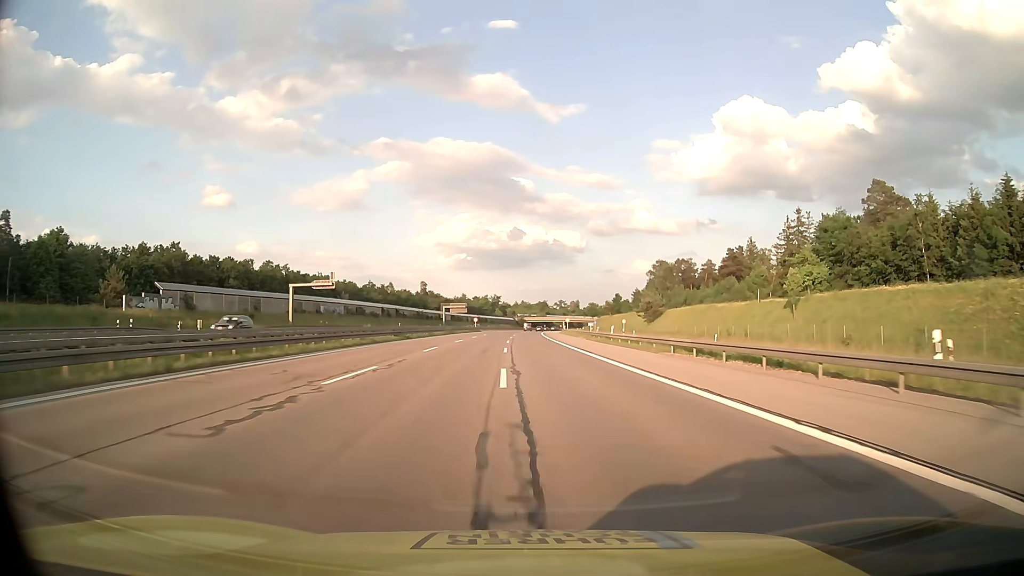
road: motorway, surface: asphalt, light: Day
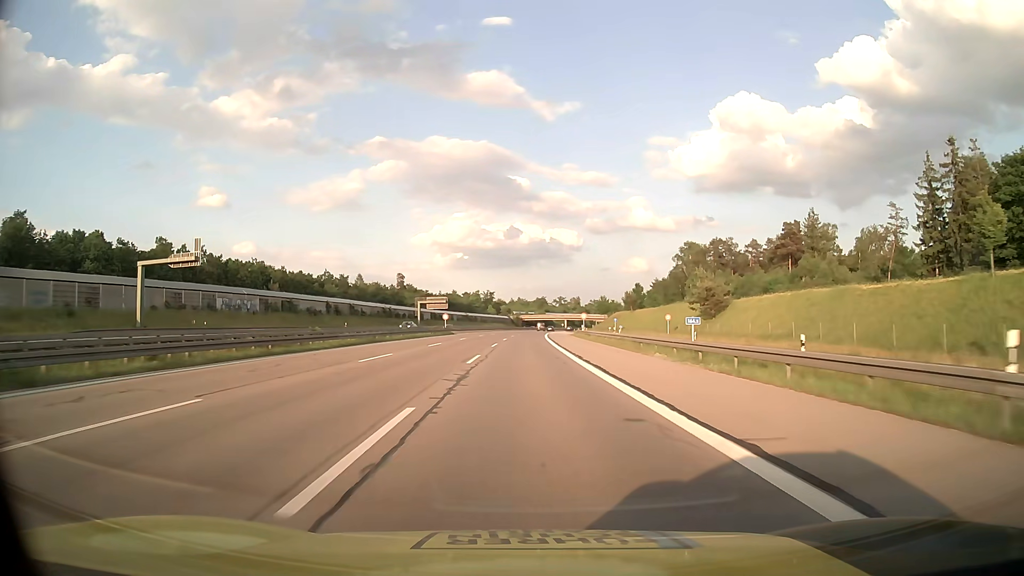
(+0.4, +45.1) m; 0°
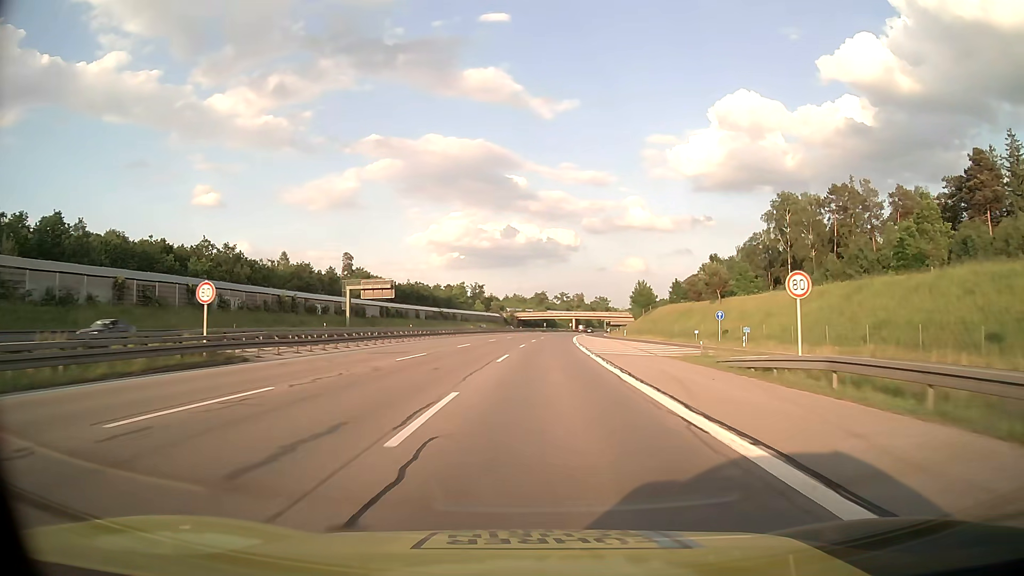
(-0.2, +69.8) m; 0°
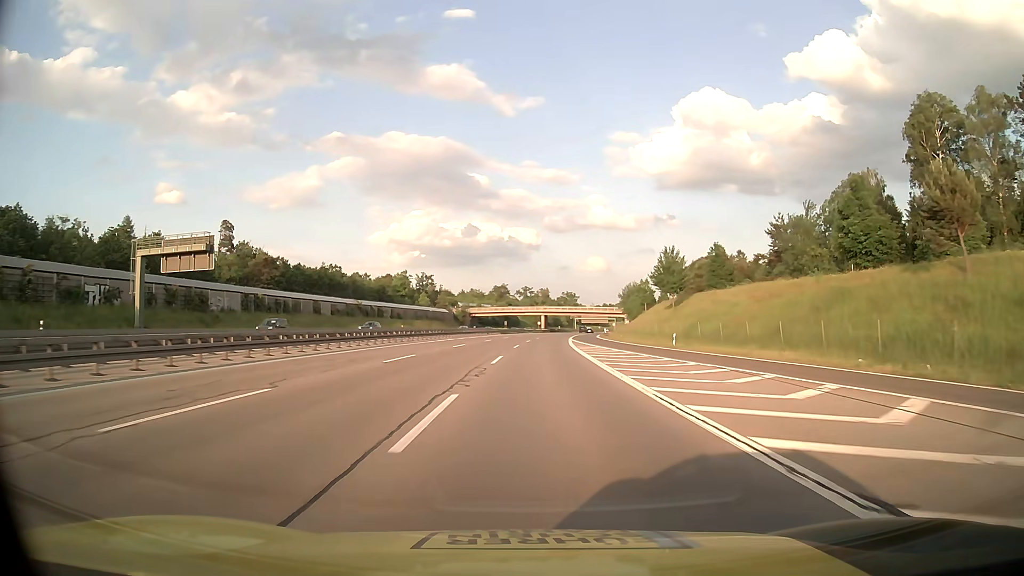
(+1.4, +54.3) m; +3°
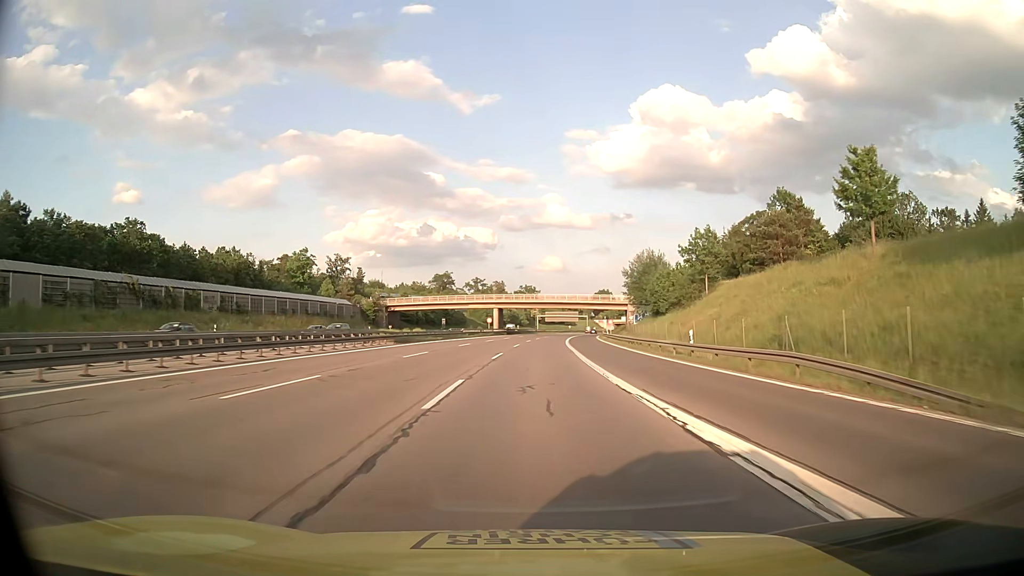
(+2.0, +67.8) m; +4°
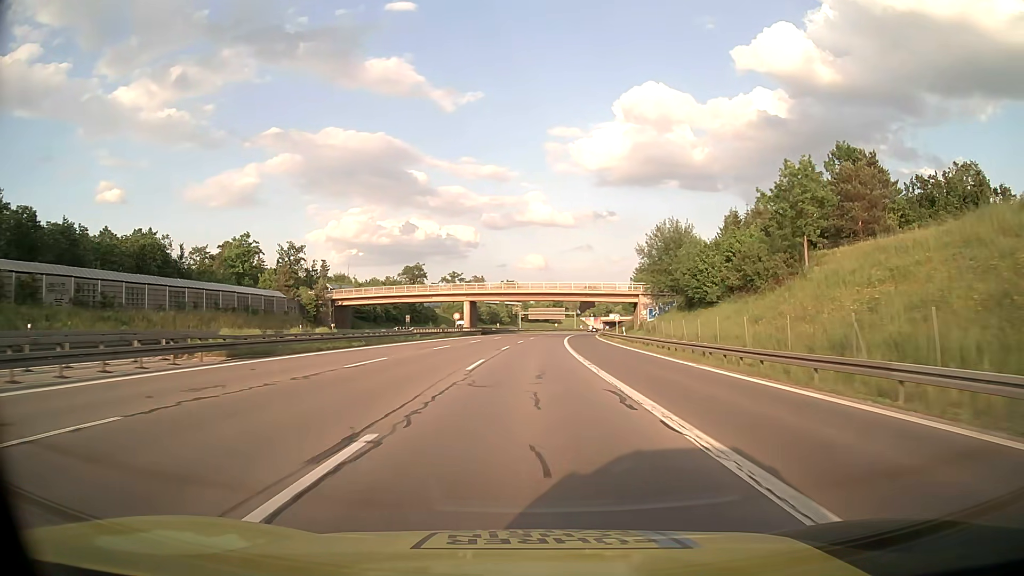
(+0.4, +26.8) m; +1°
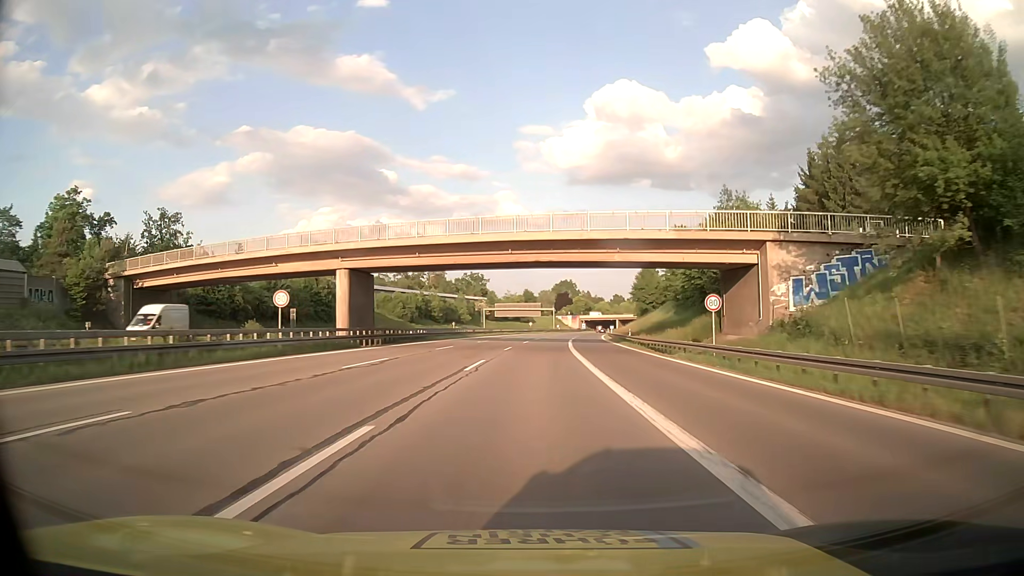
(+1.2, +53.2) m; +3°
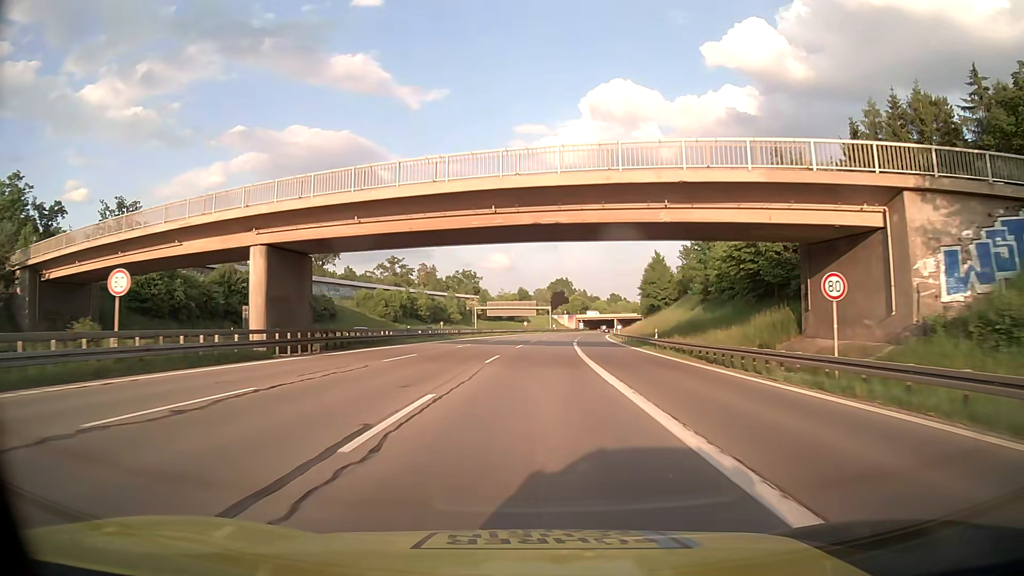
(+0.1, +13.3) m; 0°
(0, +10) (0, +20) (0, +30) (0, +40) (+1, +50) (+2, +60) (+2, +70) (+3, +80) (+4, +90) (+5, +100) m
